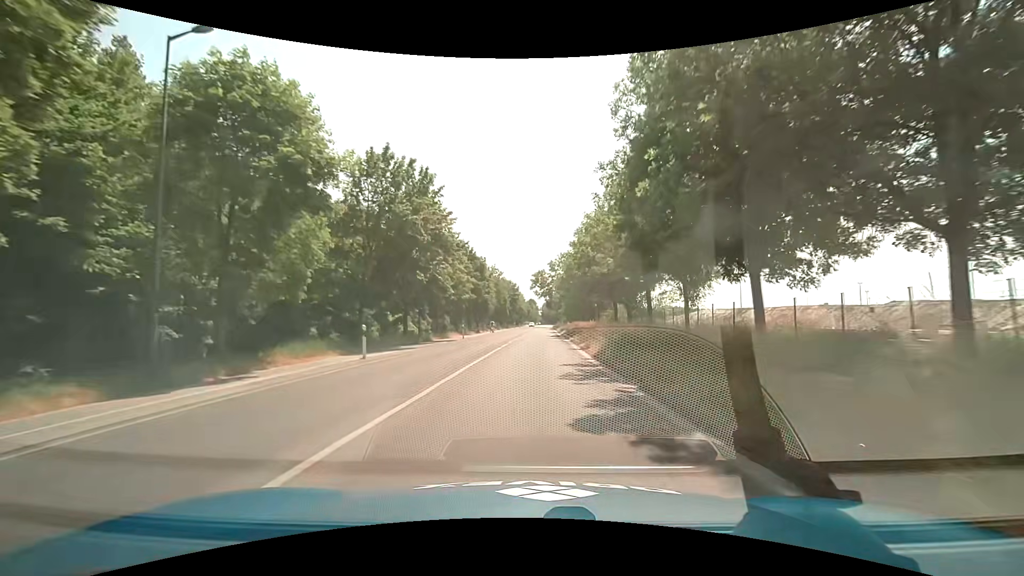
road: secondary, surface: asphalt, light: Day
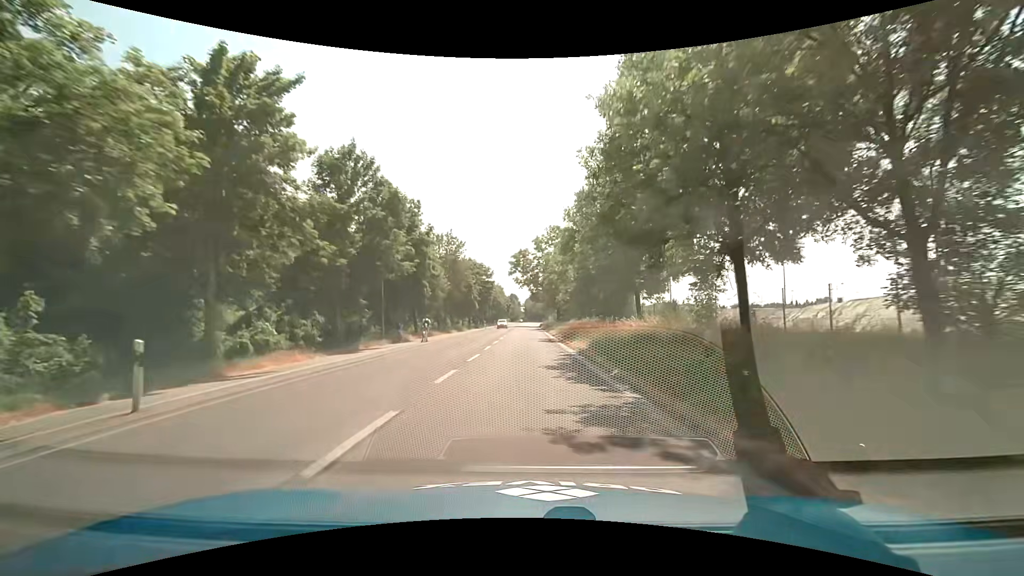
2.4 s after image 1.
(+1.1, +36.4) m; +2°
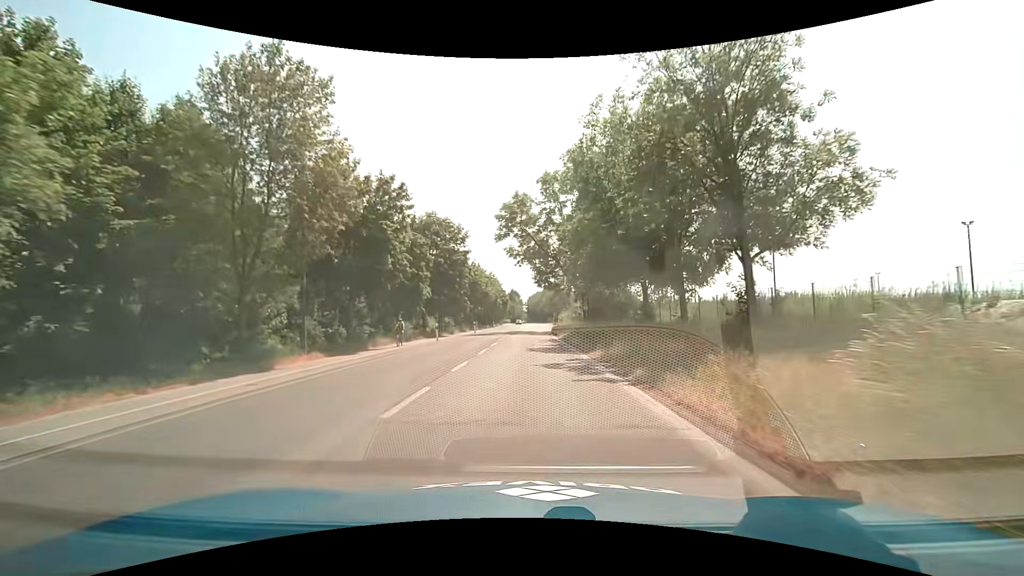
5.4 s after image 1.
(+0.3, +45.7) m; 0°
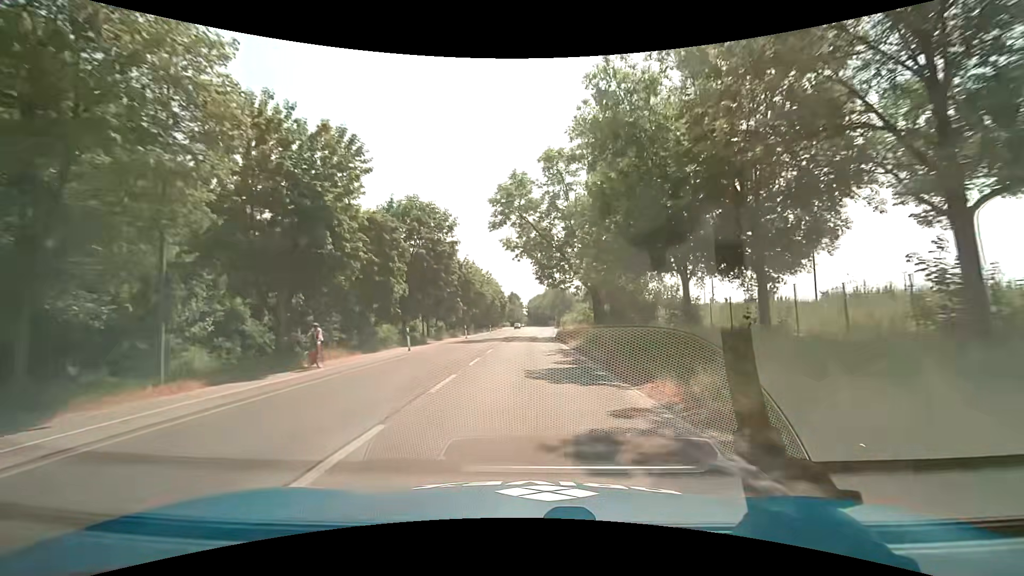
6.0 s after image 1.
(0.0, +9.1) m; +1°
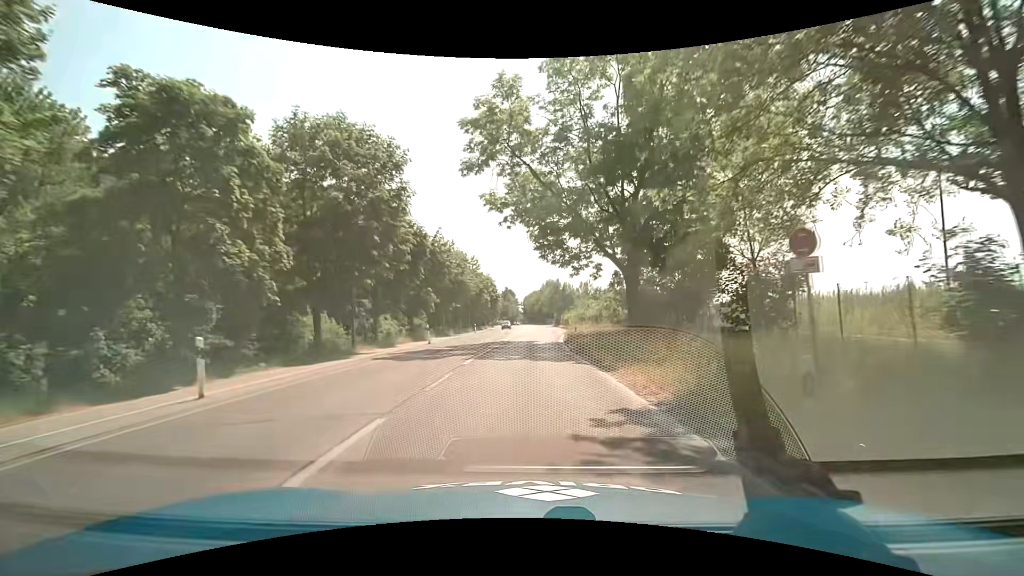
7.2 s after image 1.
(-0.1, +18.2) m; 0°
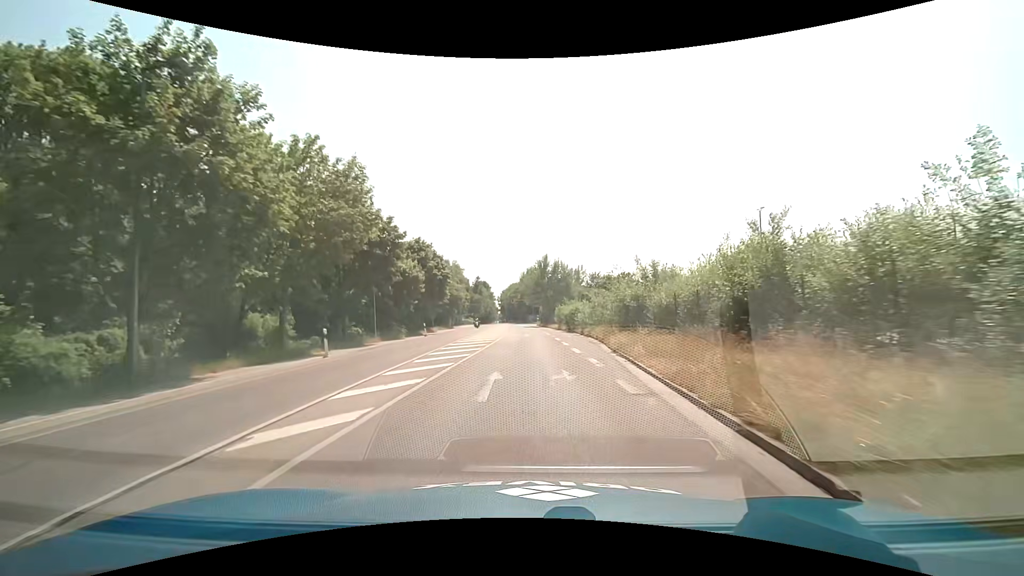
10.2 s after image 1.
(+1.4, +45.6) m; +3°
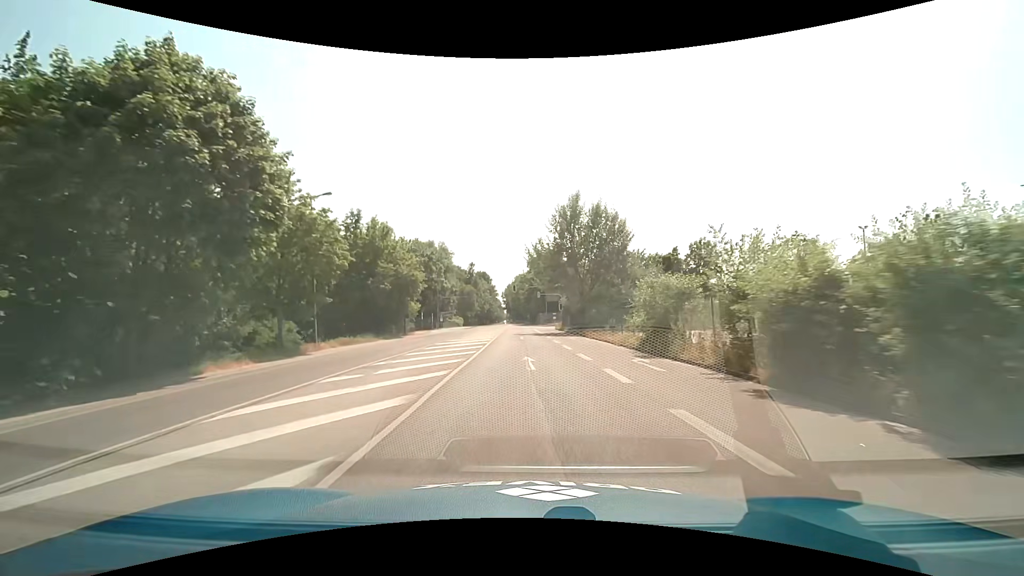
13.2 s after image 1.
(-0.7, +45.6) m; -1°
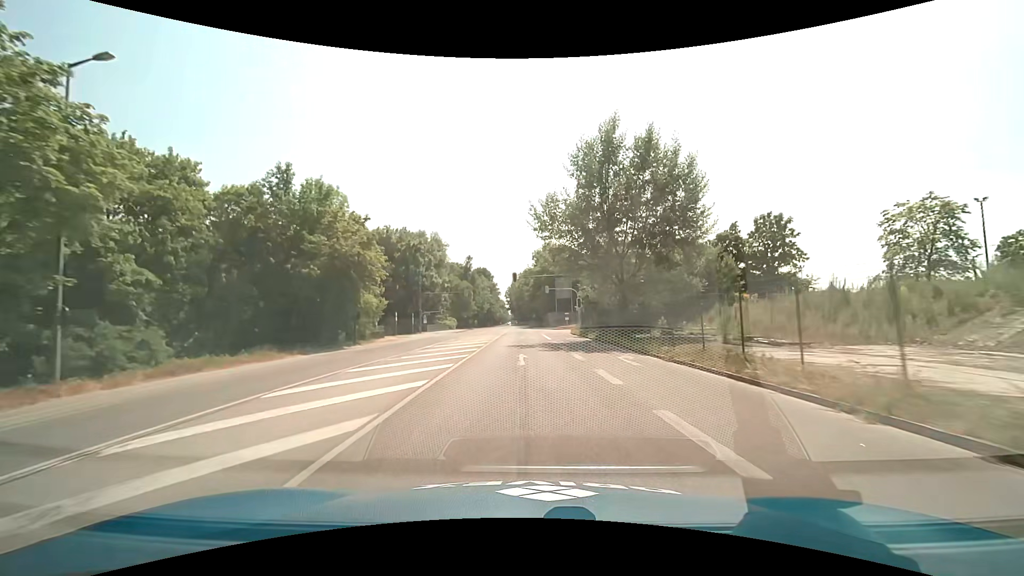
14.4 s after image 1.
(0.0, +18.3) m; -1°
(0, +10) (0, +20) (0, +30) (0, +40) (0, +50) (-1, +60) (-1, +70) (-1, +80) (-1, +90) (-1, +100) m
